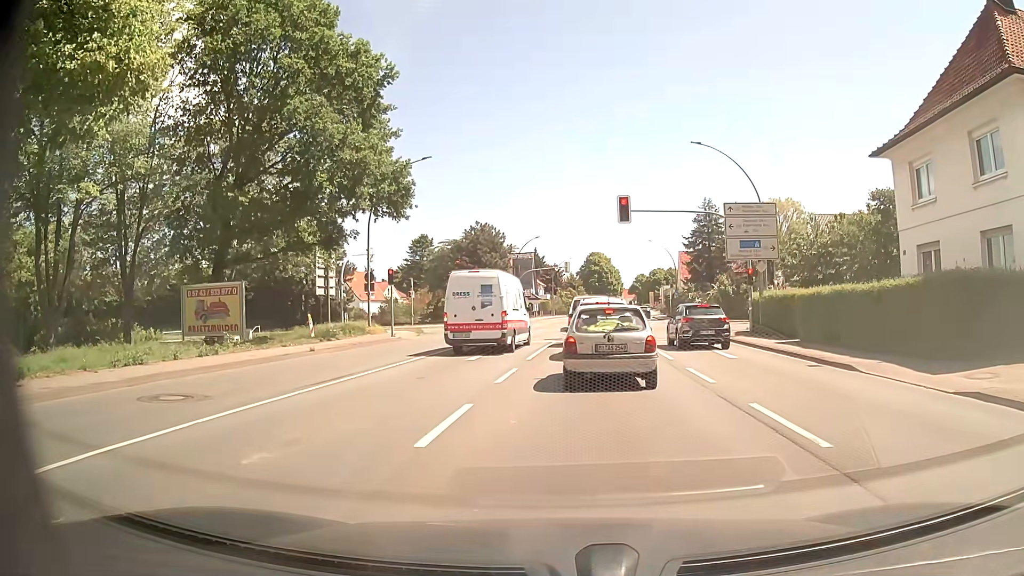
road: primary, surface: asphalt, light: Day
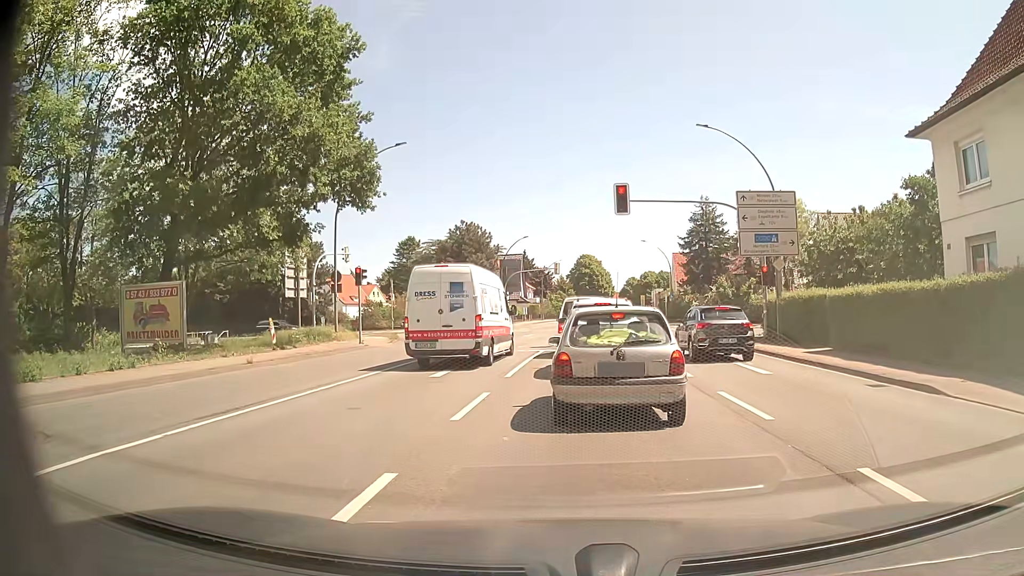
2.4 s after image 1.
(0.0, +3.8) m; +2°
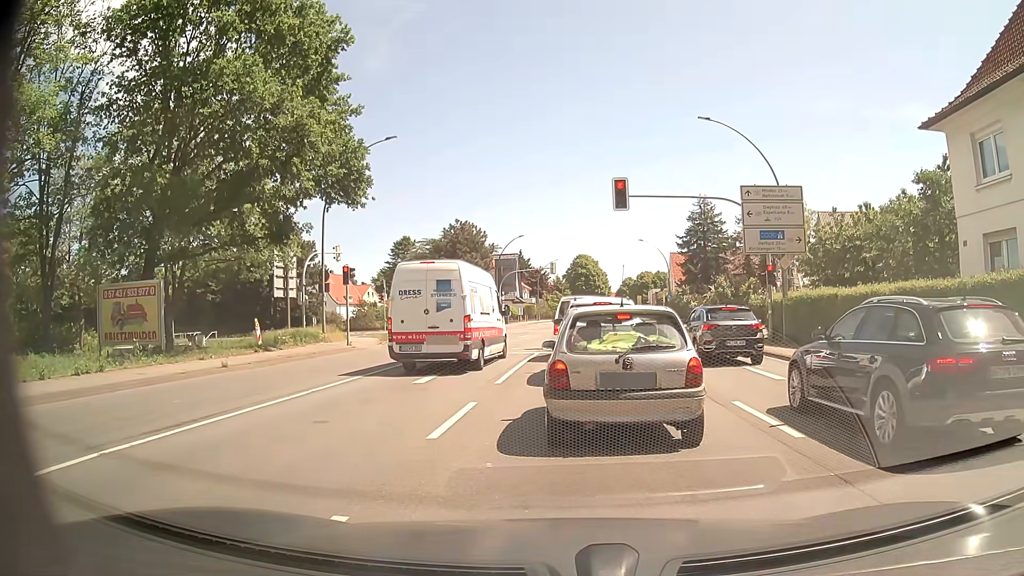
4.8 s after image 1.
(0.0, +1.2) m; 0°
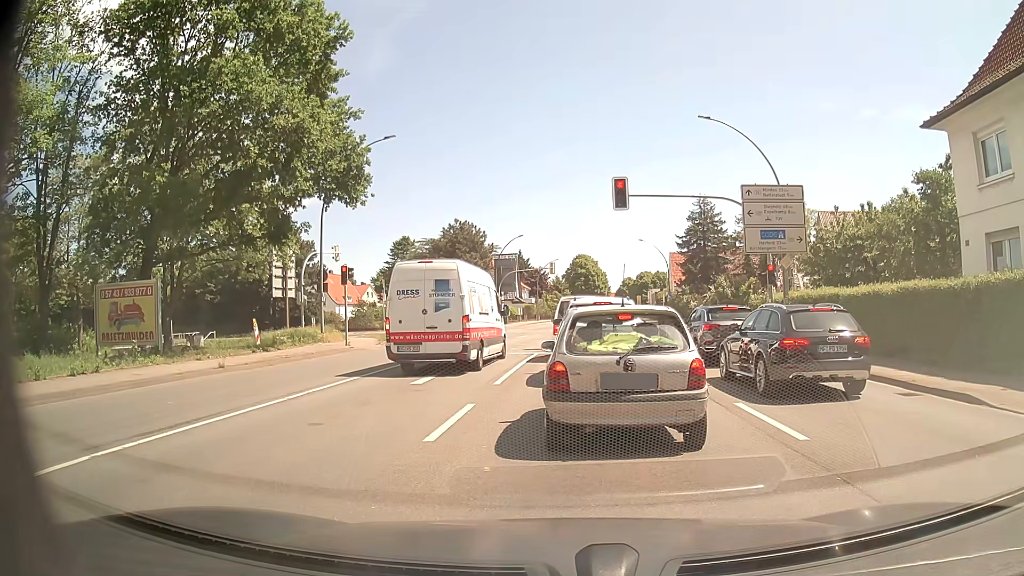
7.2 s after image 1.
(0.0, +0.2) m; 0°
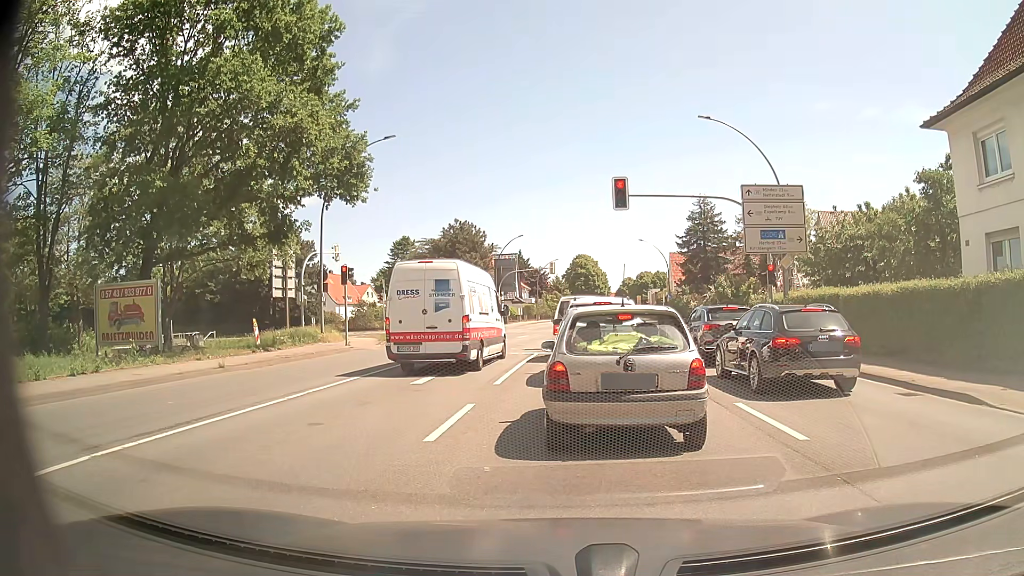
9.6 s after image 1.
(0.0, 0.0) m; 0°
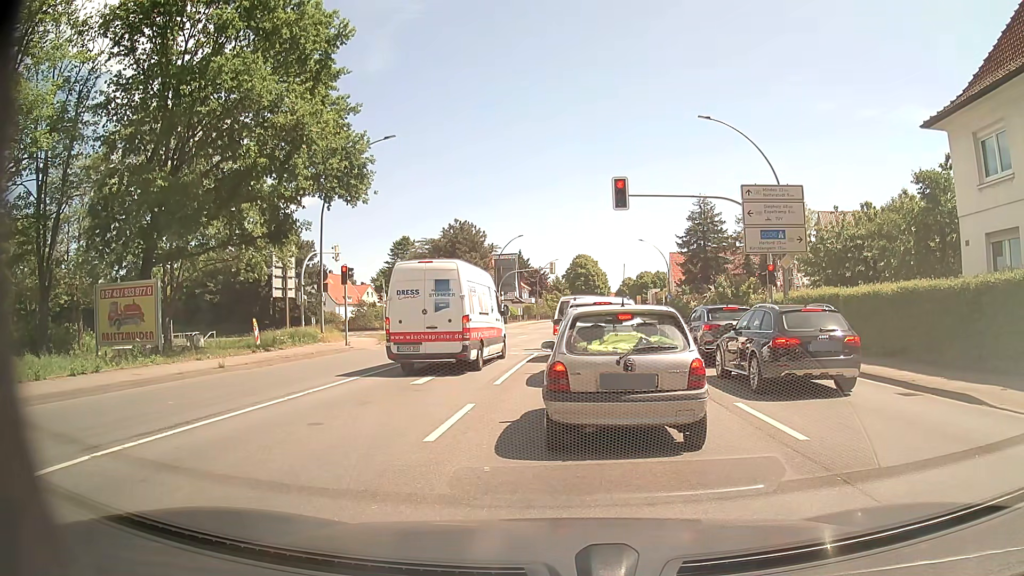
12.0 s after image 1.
(0.0, 0.0) m; 0°
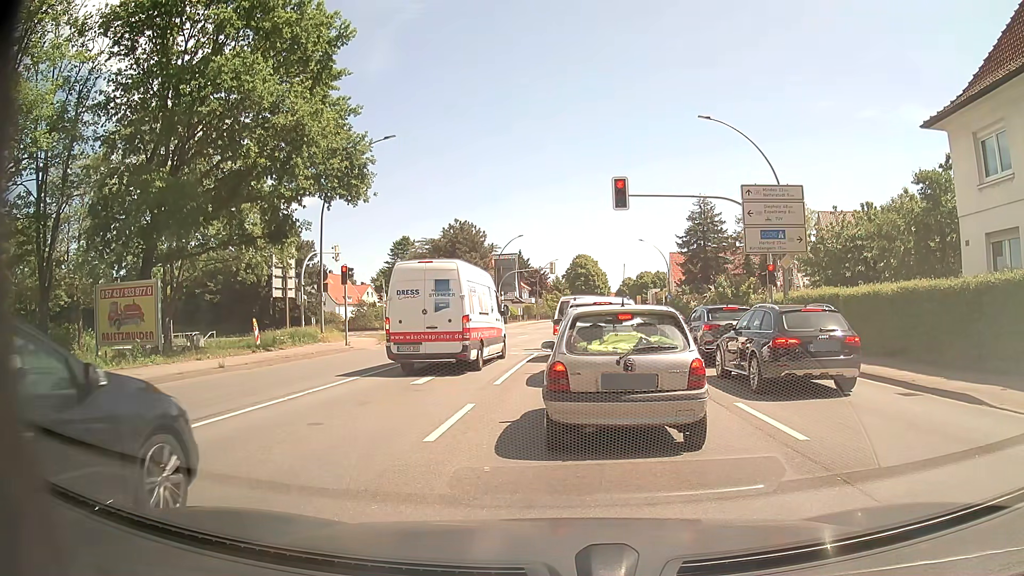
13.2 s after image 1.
(0.0, 0.0) m; 0°
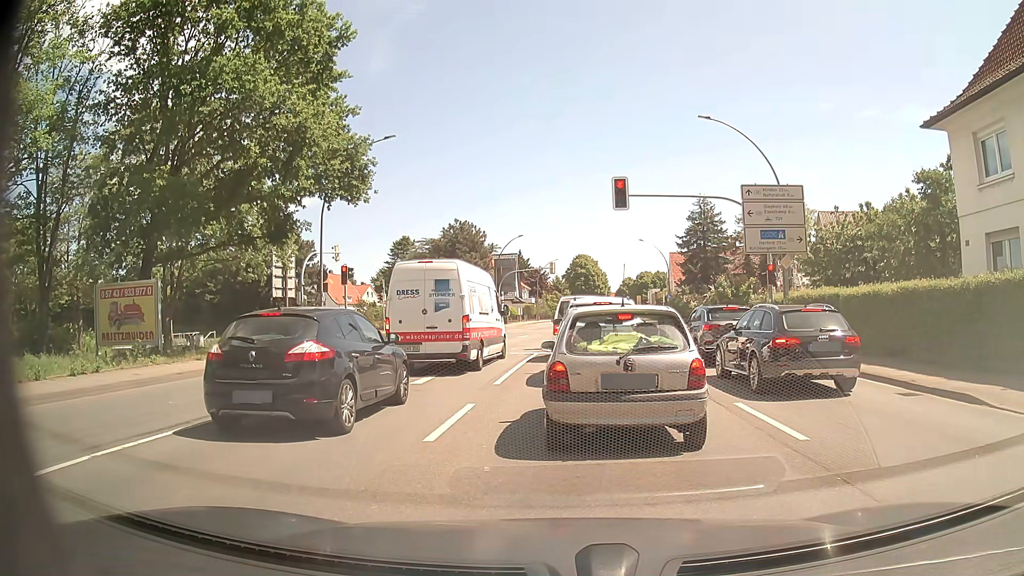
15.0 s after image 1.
(0.0, 0.0) m; 0°
(0, +10) (0, +20) (0, +30) (+2, +40) (+3, +50) (+4, +60) (+5, +70) (+6, +80) (+7, +90) (+7, +100) m
